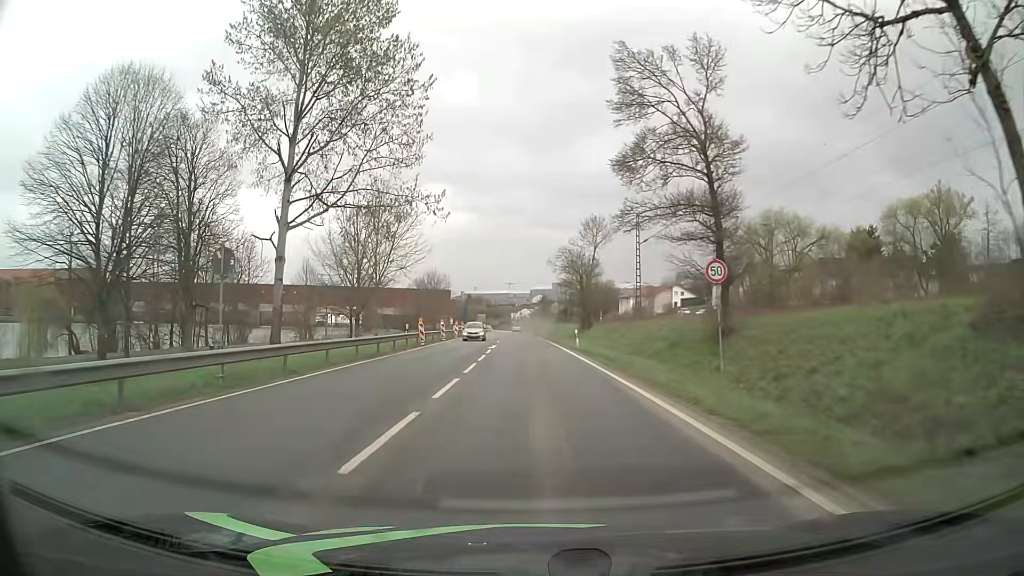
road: primary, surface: asphalt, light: Day
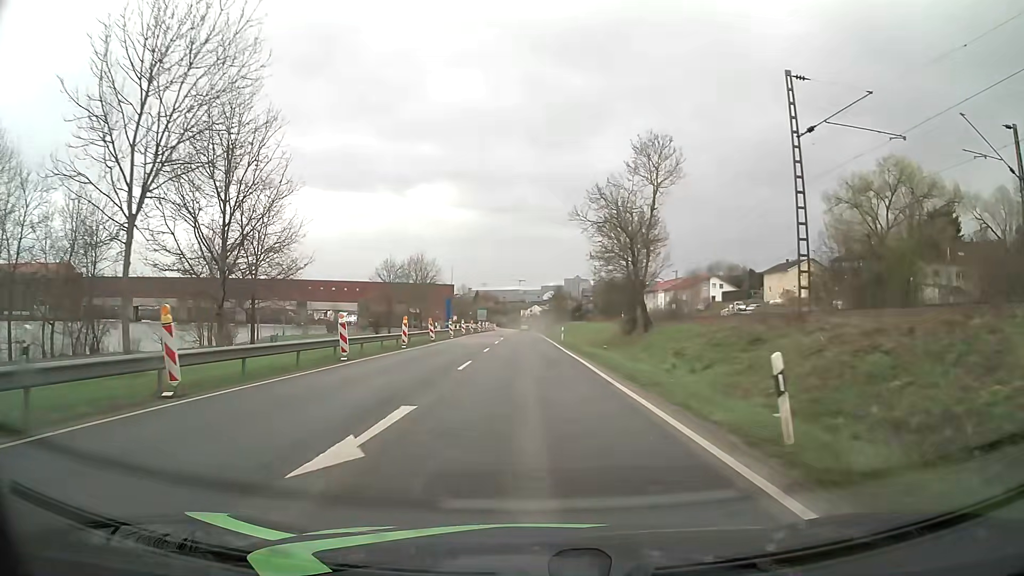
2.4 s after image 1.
(-0.1, +30.6) m; -1°
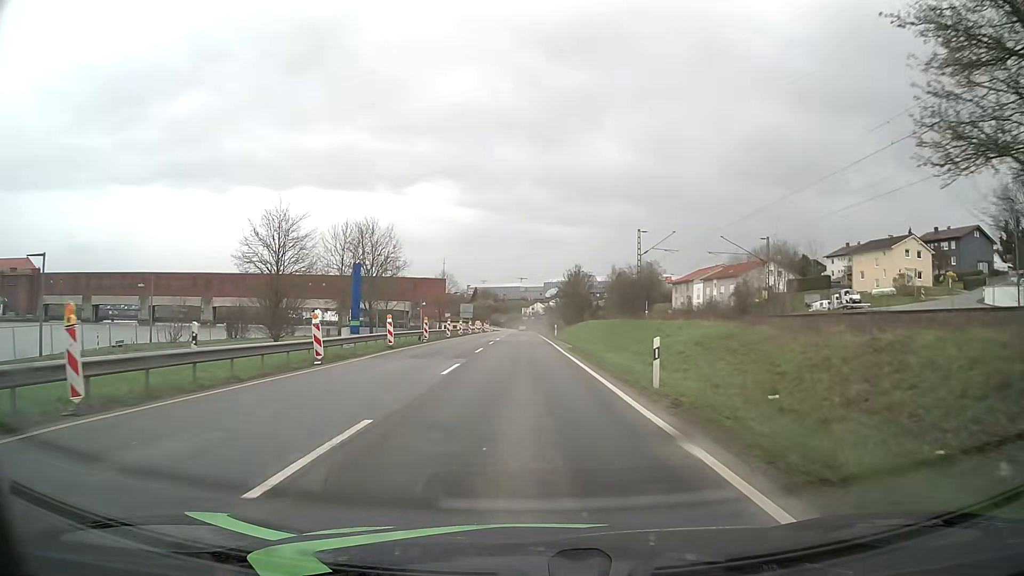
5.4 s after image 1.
(-0.3, +38.4) m; -1°
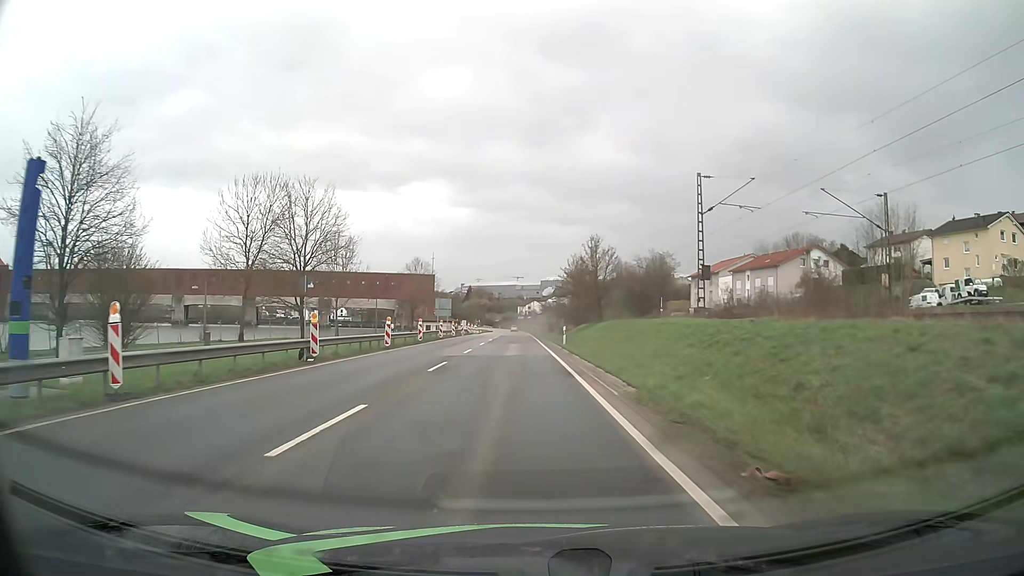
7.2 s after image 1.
(+0.2, +23.0) m; +1°
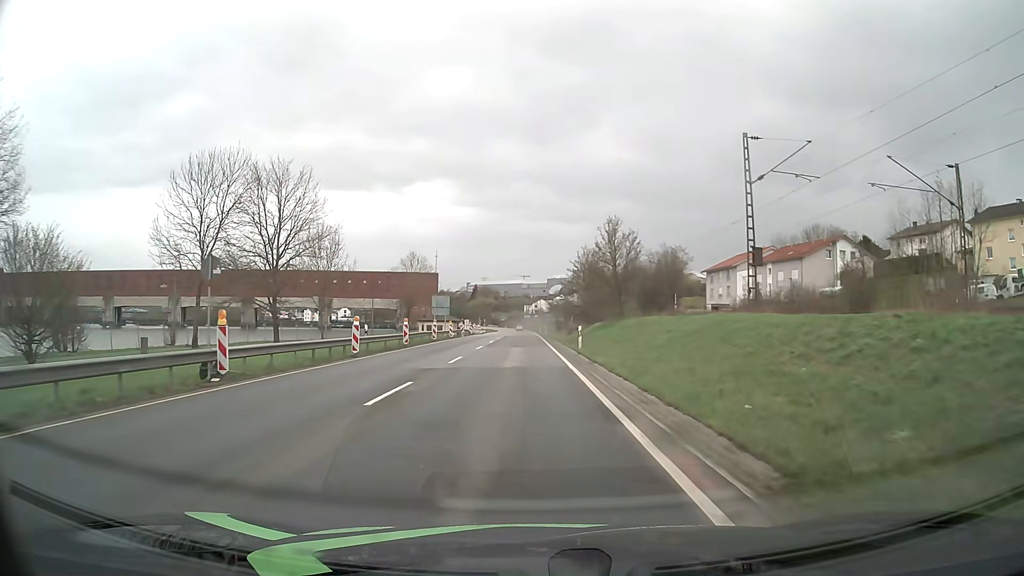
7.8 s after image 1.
(0.0, +7.6) m; -1°
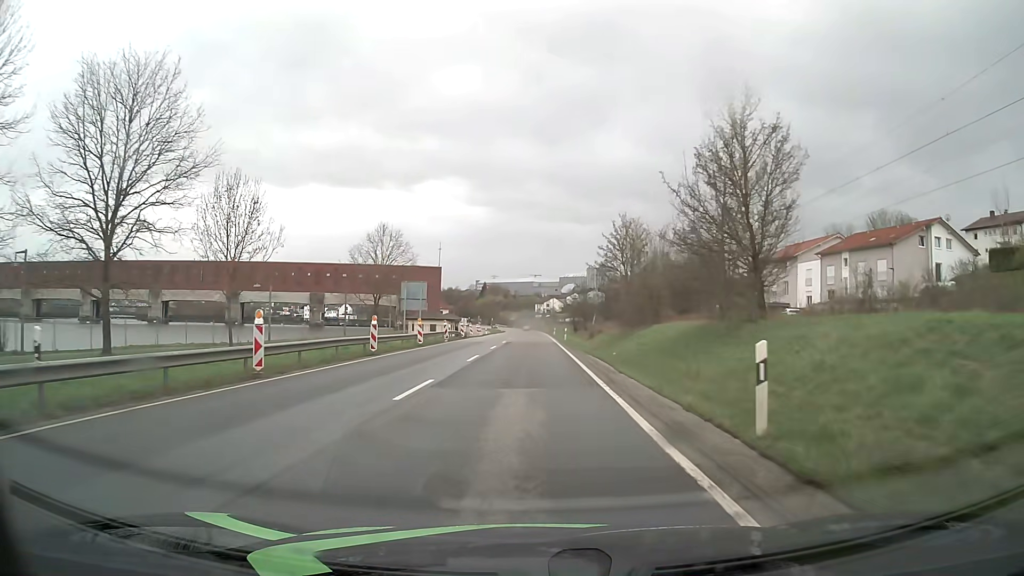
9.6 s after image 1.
(-0.3, +23.0) m; -1°
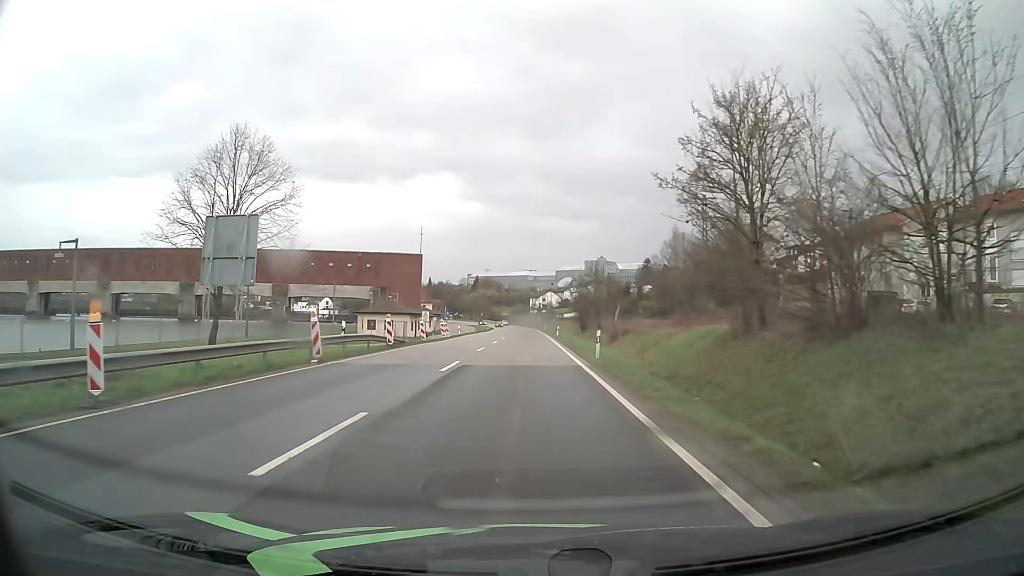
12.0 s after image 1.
(0.0, +30.7) m; 0°
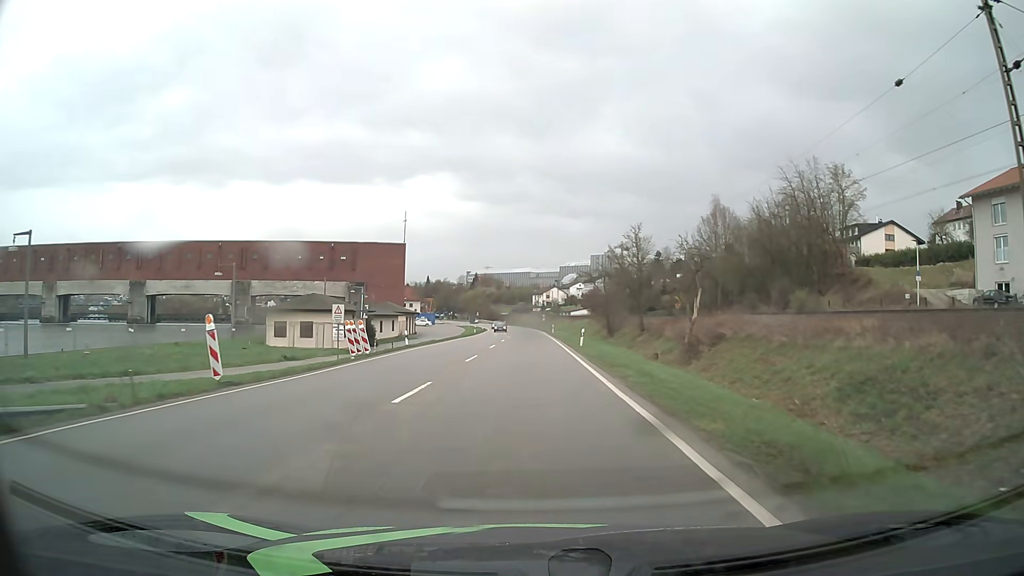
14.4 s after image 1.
(0.0, +30.6) m; 0°
